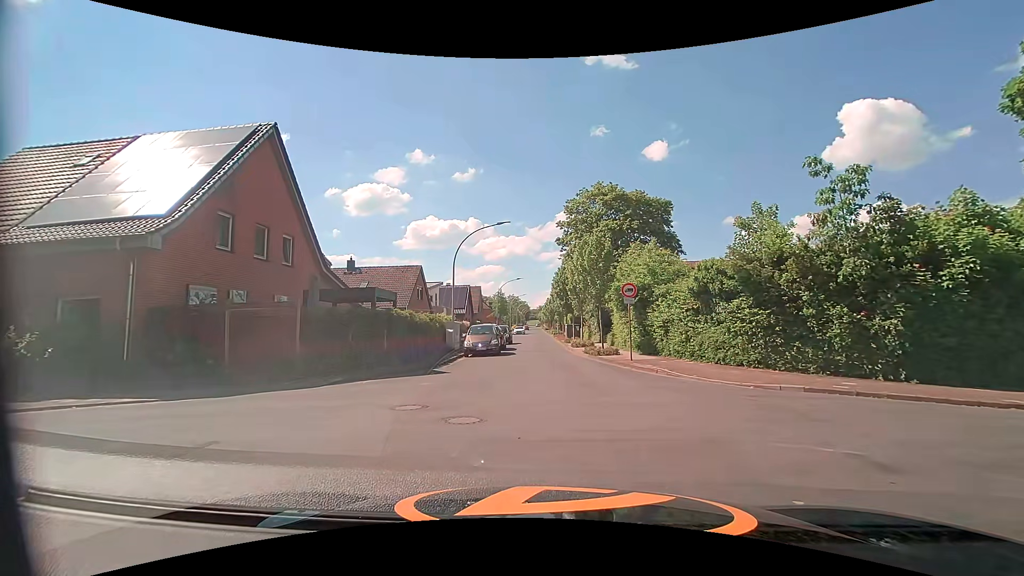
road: residential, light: Day
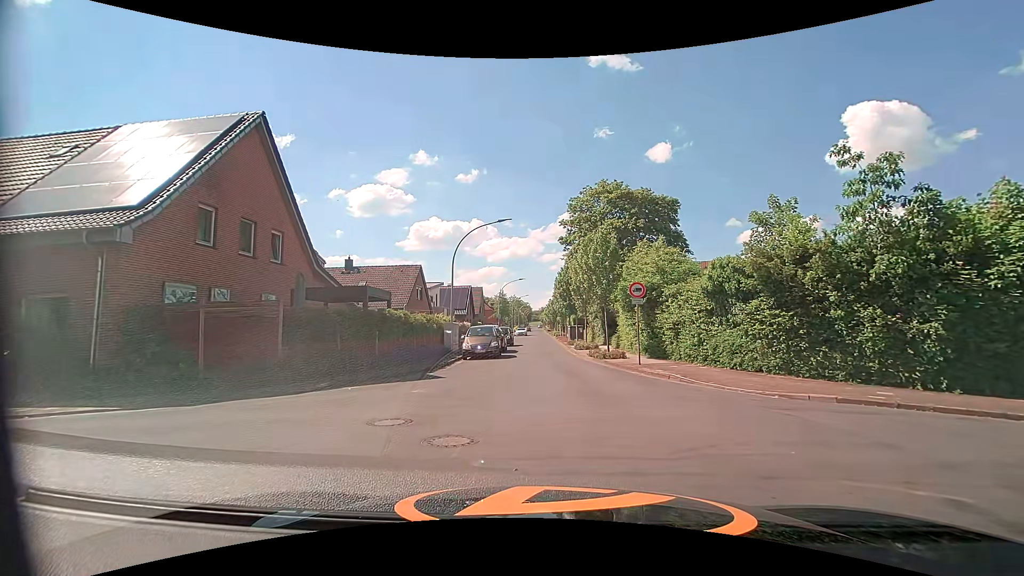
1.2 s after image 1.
(0.0, +1.1) m; 0°
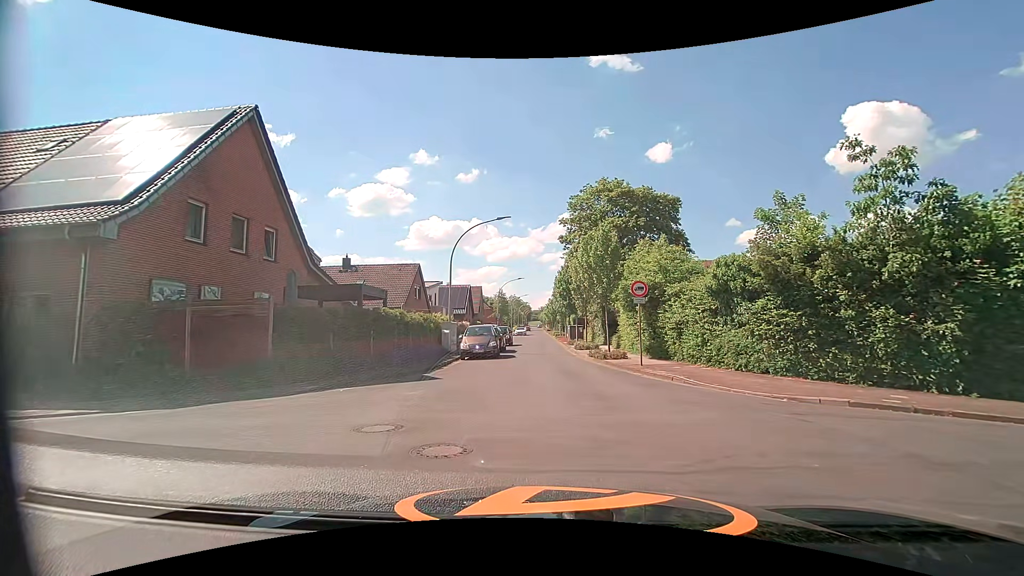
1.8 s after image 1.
(0.0, +0.5) m; 0°
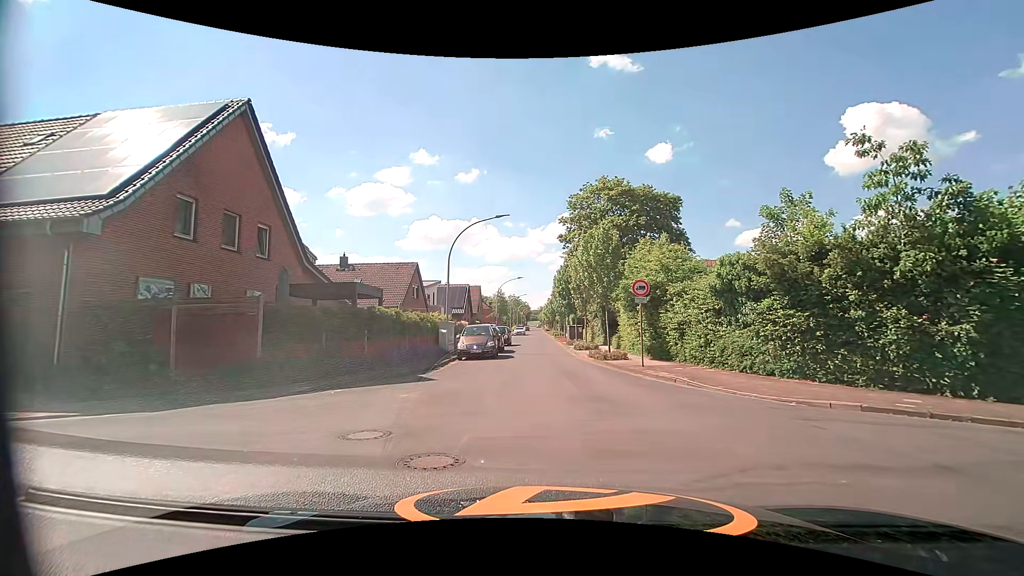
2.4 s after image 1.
(0.0, +0.4) m; 0°
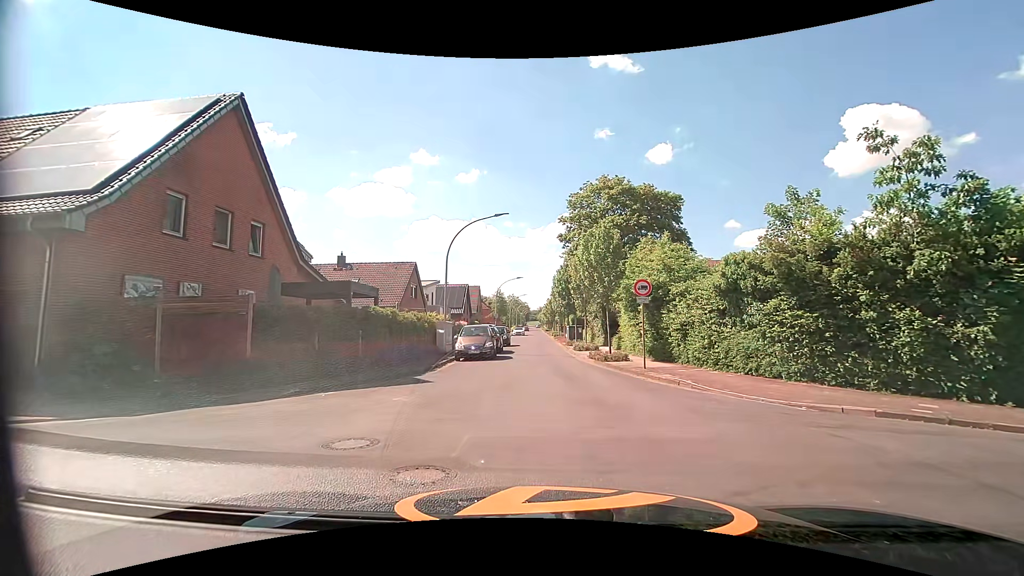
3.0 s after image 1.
(0.0, +0.4) m; 0°
